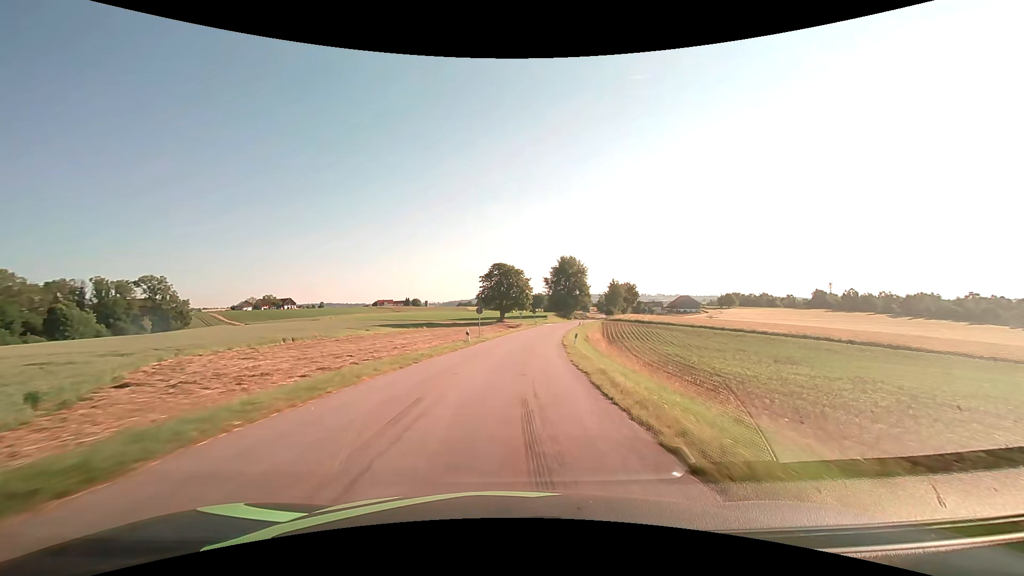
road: tertiary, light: Day
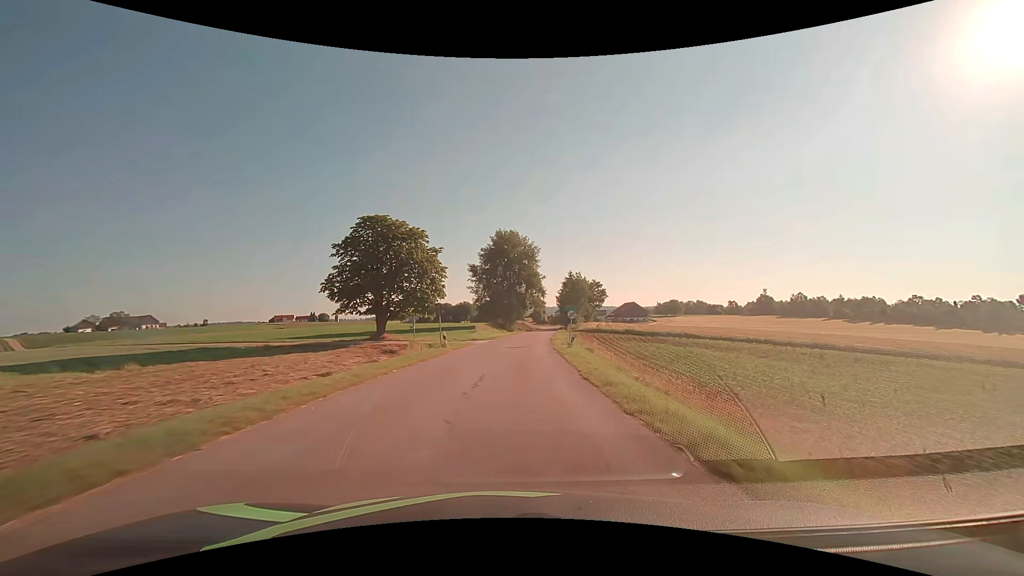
(+3.9, +53.9) m; +8°
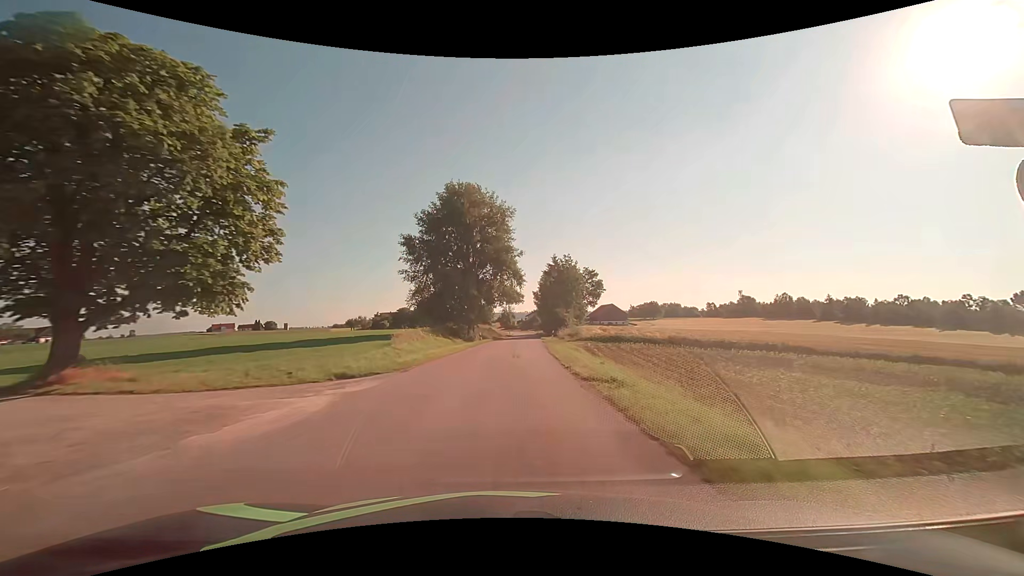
(+1.2, +32.1) m; +4°
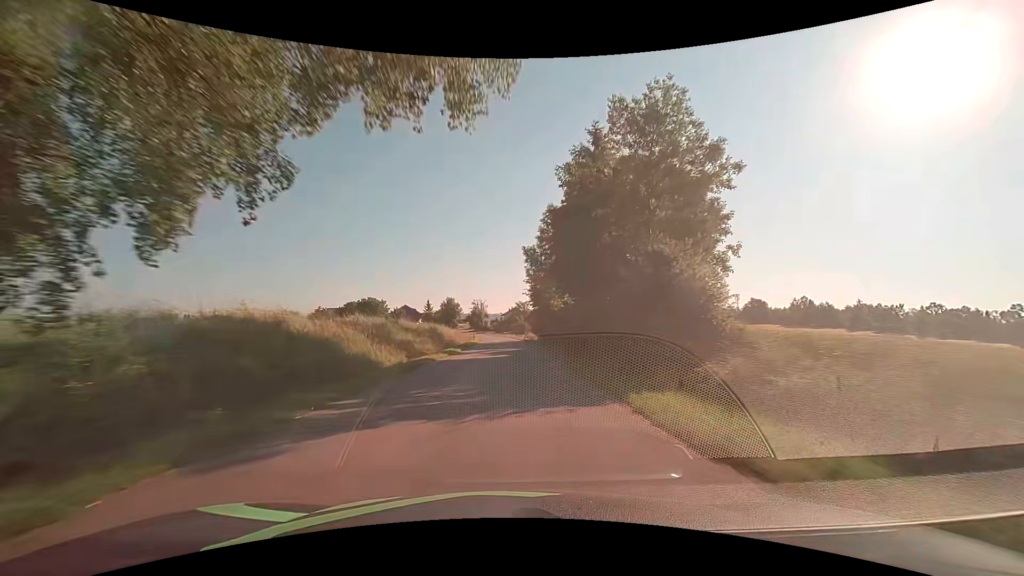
(+1.2, +53.6) m; +3°
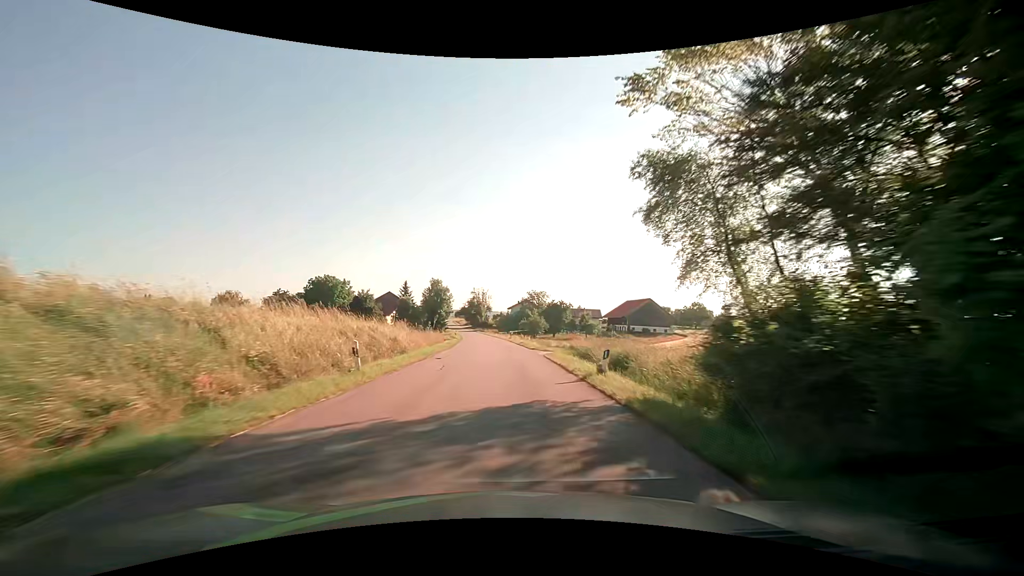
(-0.4, +53.8) m; -1°
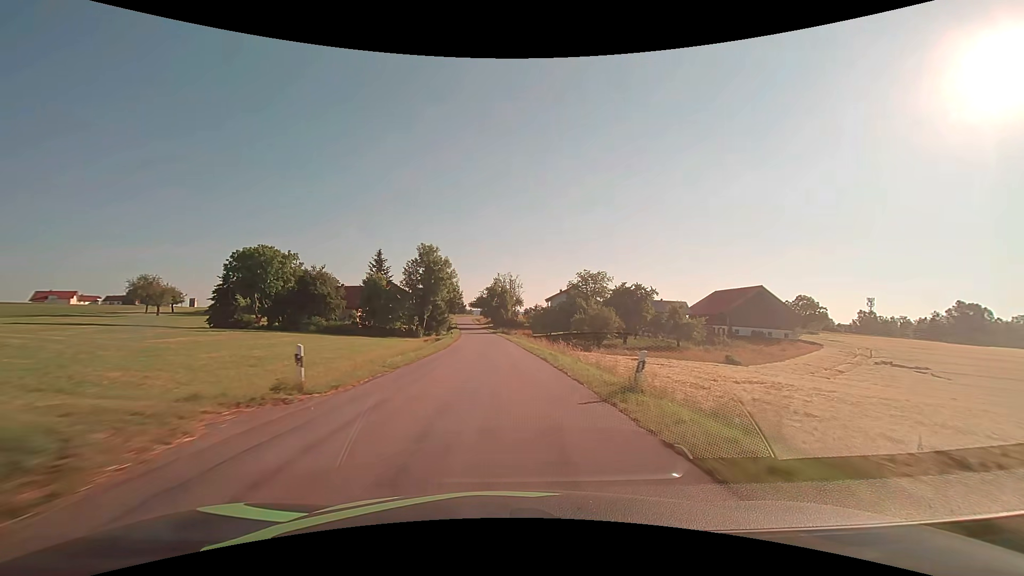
(-1.3, +53.8) m; -3°
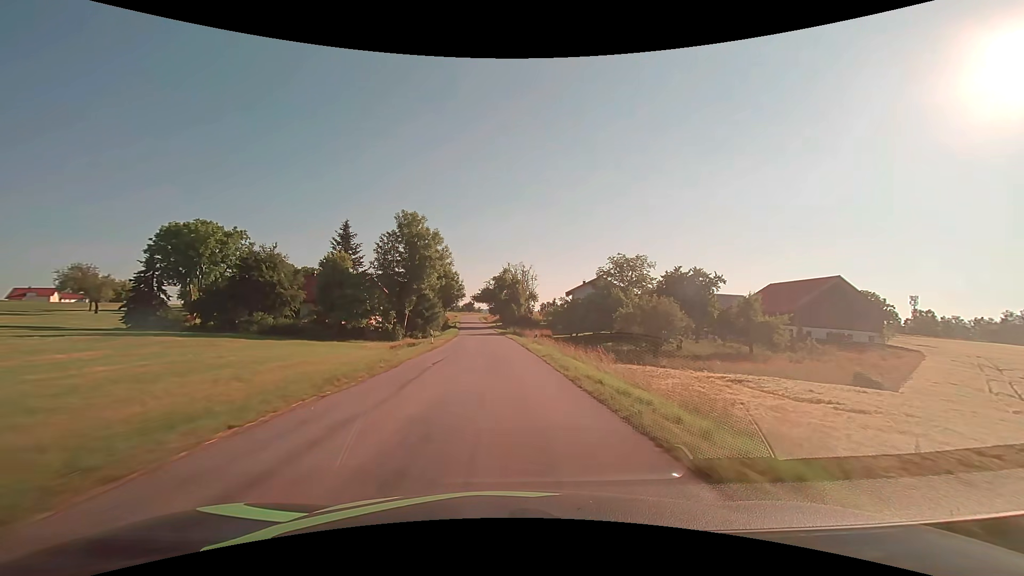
(-0.2, +21.5) m; -1°
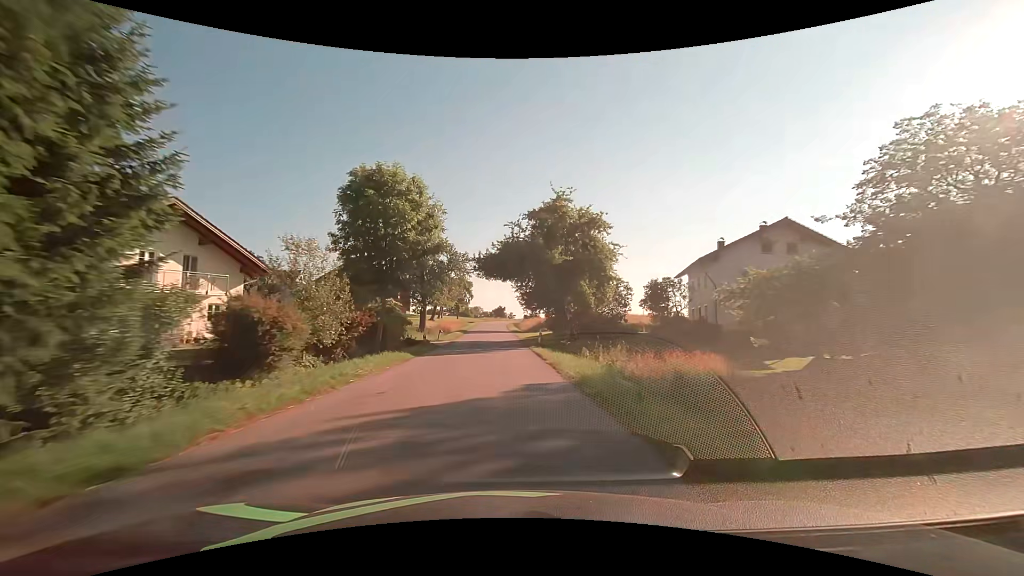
(-1.6, +53.4) m; -4°
(0, +10) (0, +20) (-1, +30) (-1, +40) (-1, +50) (-2, +60) (-2, +70) (-2, +80) (-2, +90) (-2, +100) m
